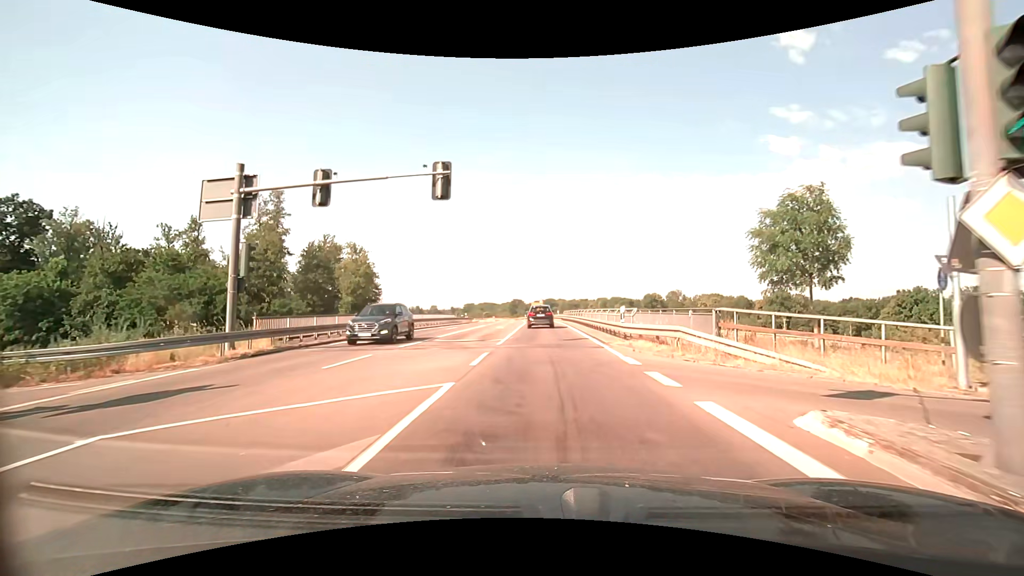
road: secondary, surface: asphalt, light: Day
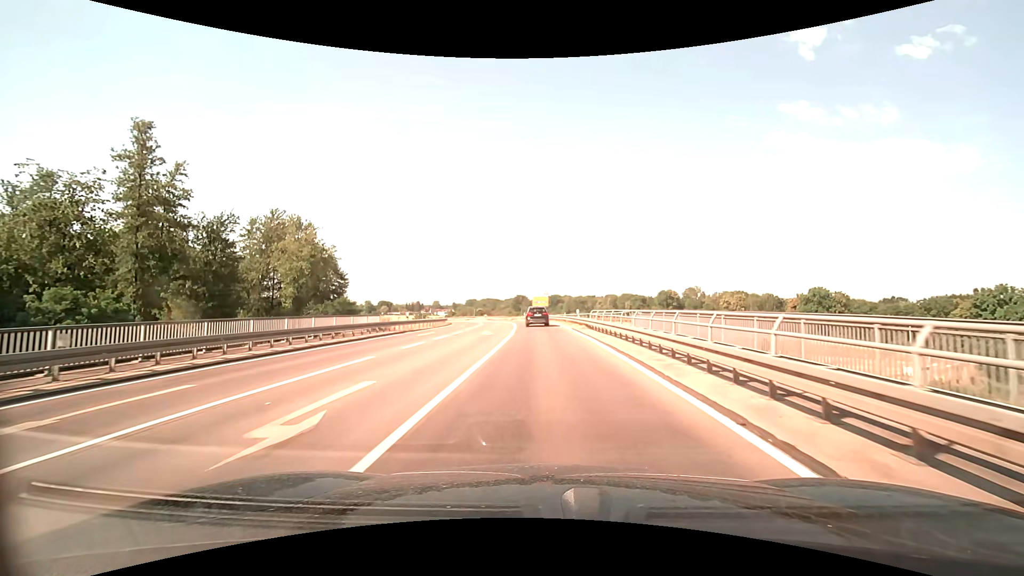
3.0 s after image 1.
(-0.1, +30.9) m; 0°
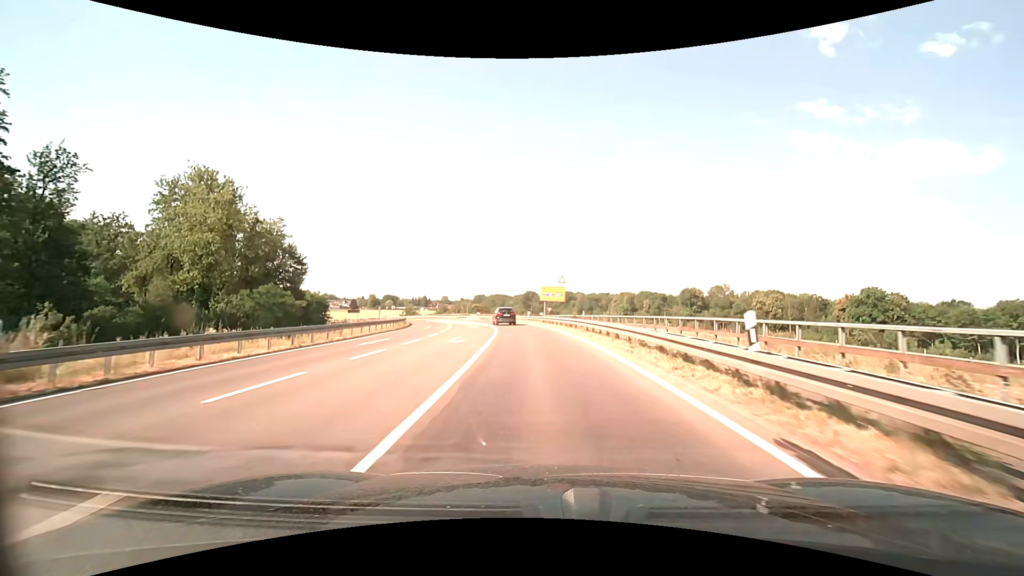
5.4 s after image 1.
(-0.4, +28.5) m; -2°
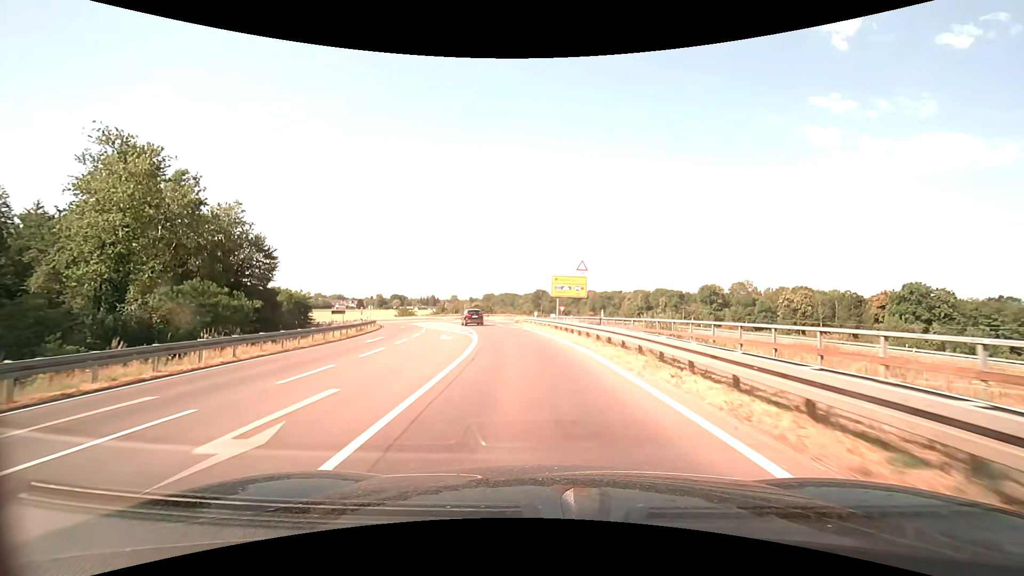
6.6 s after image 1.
(0.0, +15.4) m; -1°
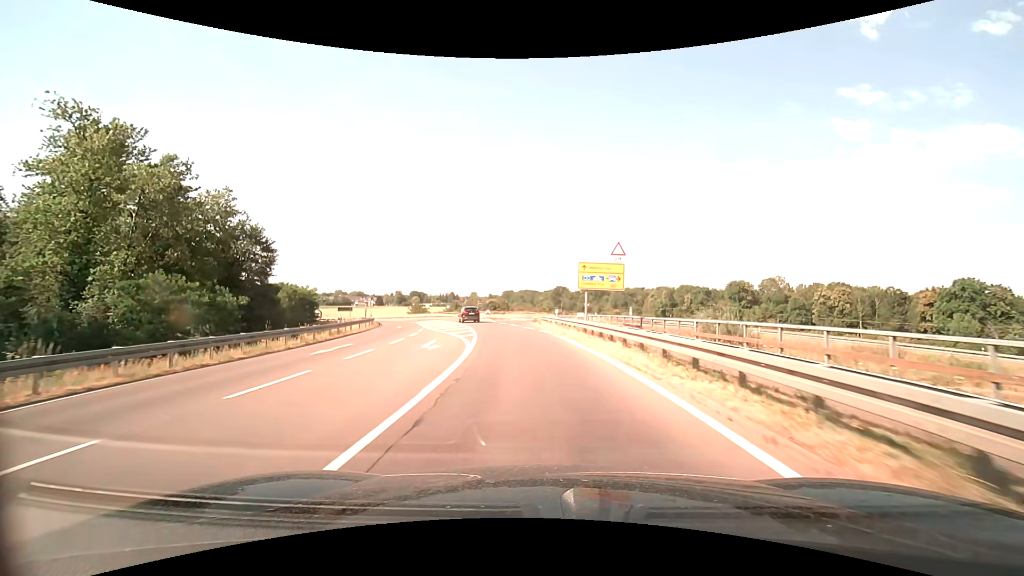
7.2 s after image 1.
(-0.1, +8.0) m; -2°
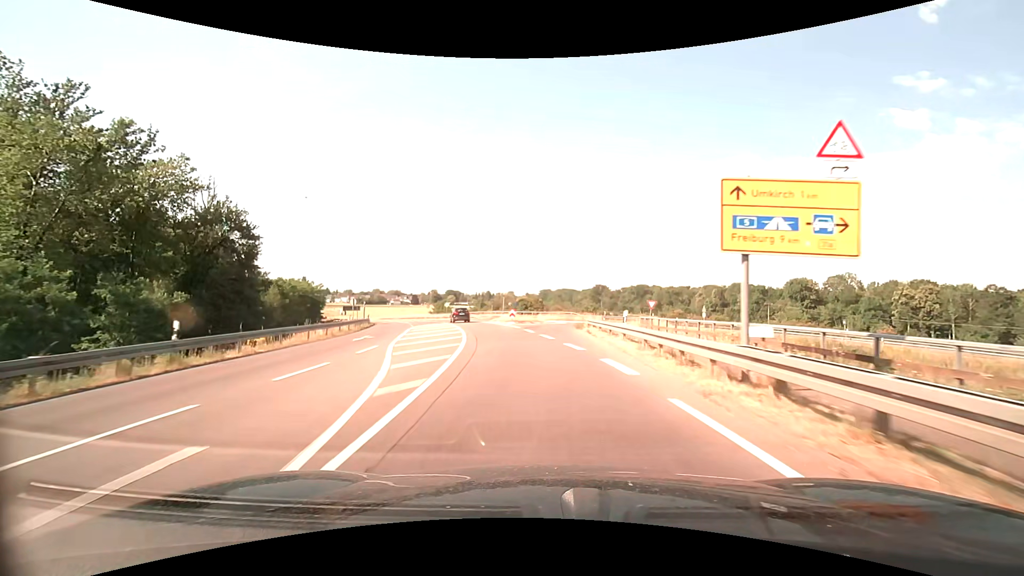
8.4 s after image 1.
(-0.6, +16.7) m; -4°
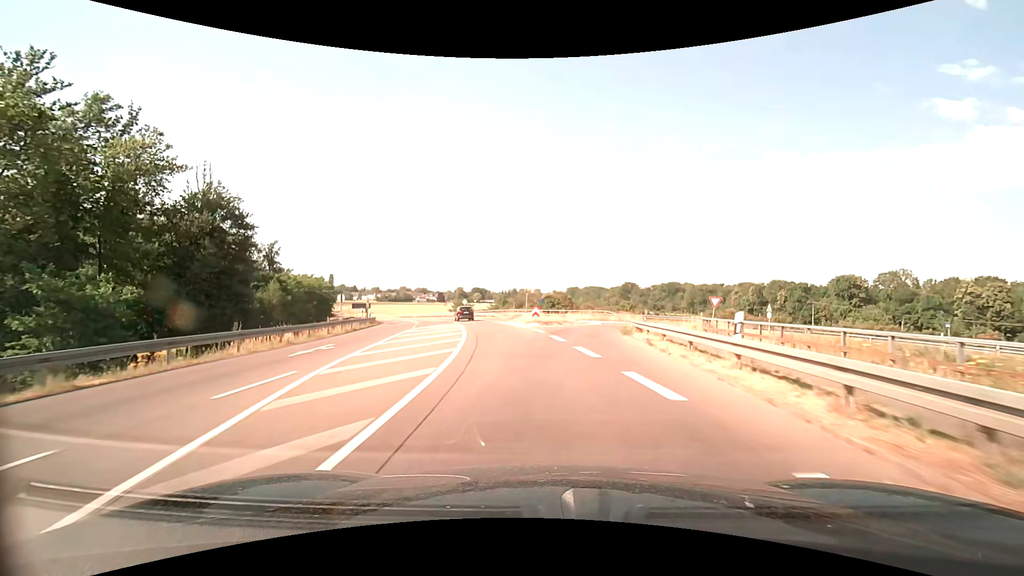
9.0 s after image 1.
(-0.2, +8.6) m; -3°
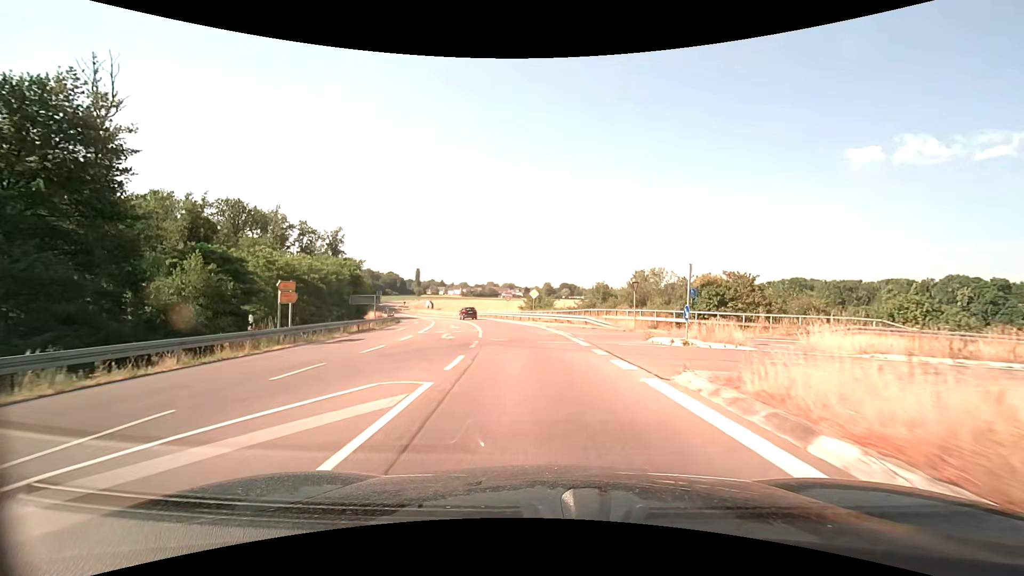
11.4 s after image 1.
(-3.4, +33.3) m; -10°
(0, +10) (-1, +20) (-2, +30) (-3, +40) (-5, +50) (-8, +59) (-11, +69) (-14, +78) (-17, +88) (-21, +97) m
